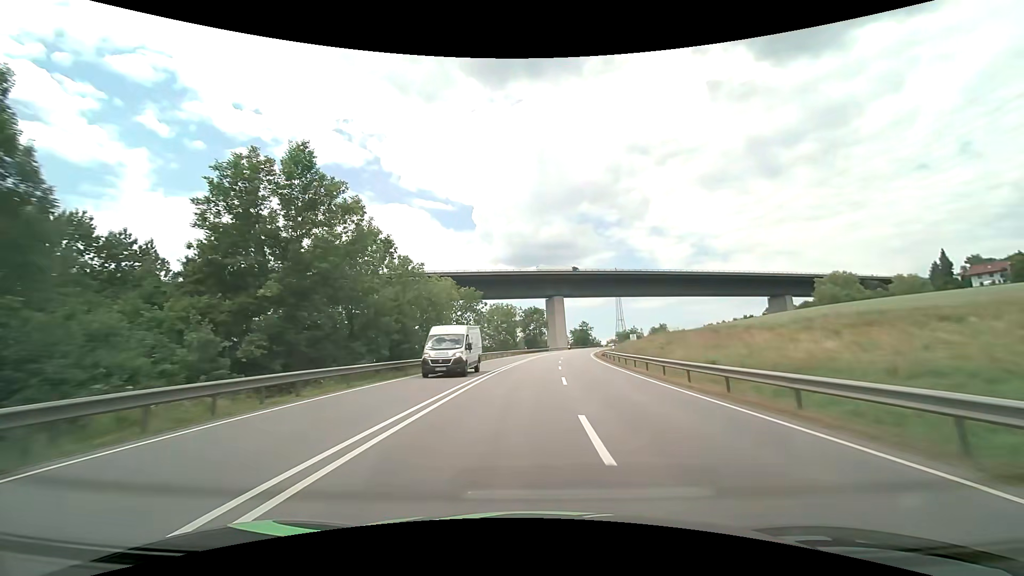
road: primary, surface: asphalt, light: Day
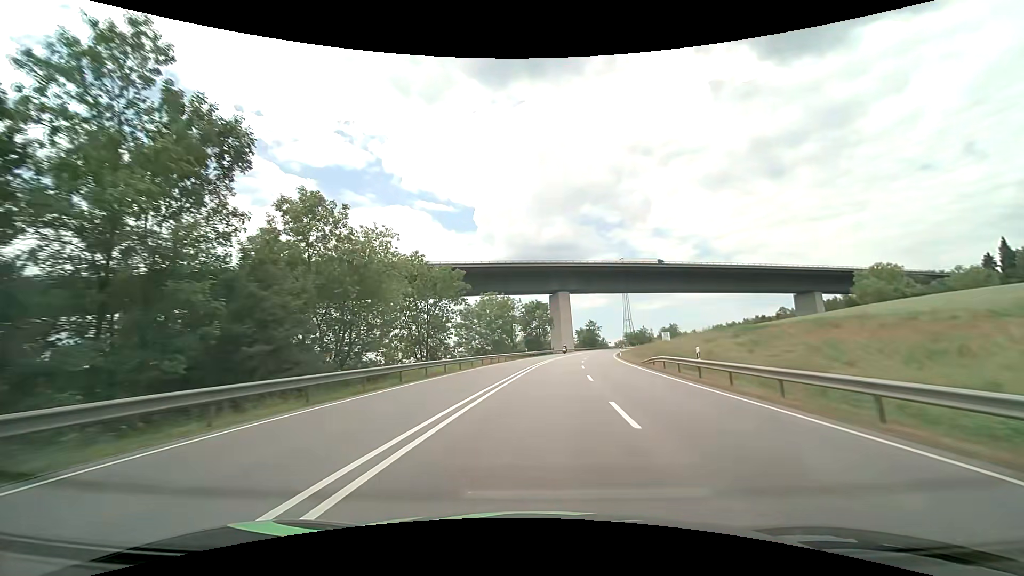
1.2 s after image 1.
(0.0, +21.3) m; 0°
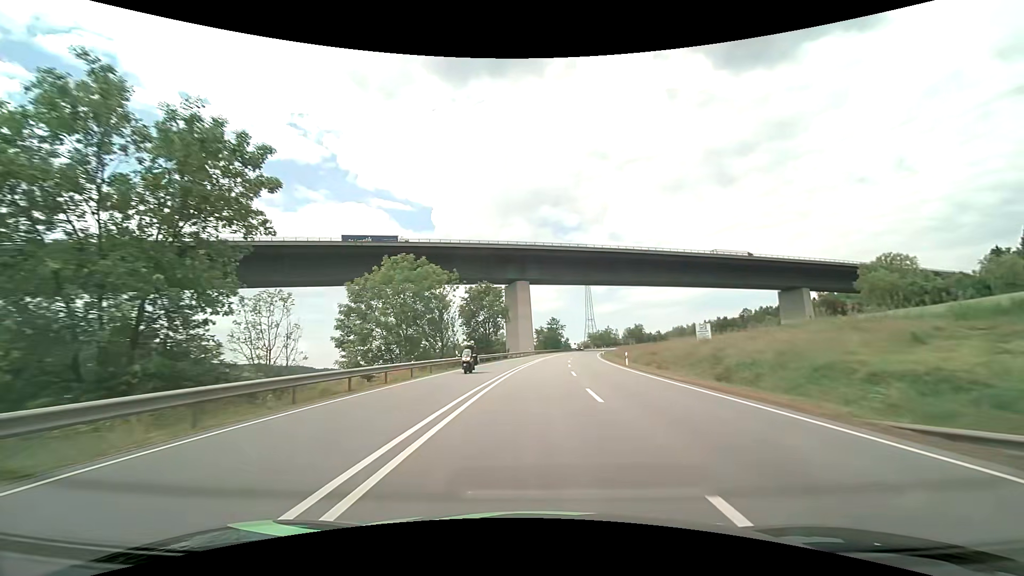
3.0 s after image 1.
(+1.4, +32.0) m; +5°
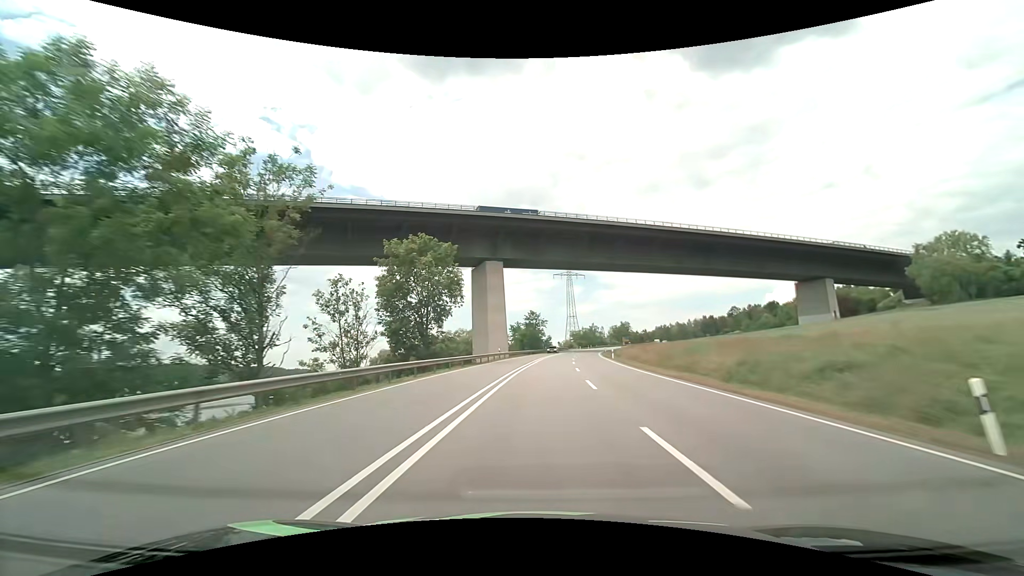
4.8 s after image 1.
(+0.6, +32.2) m; +2°
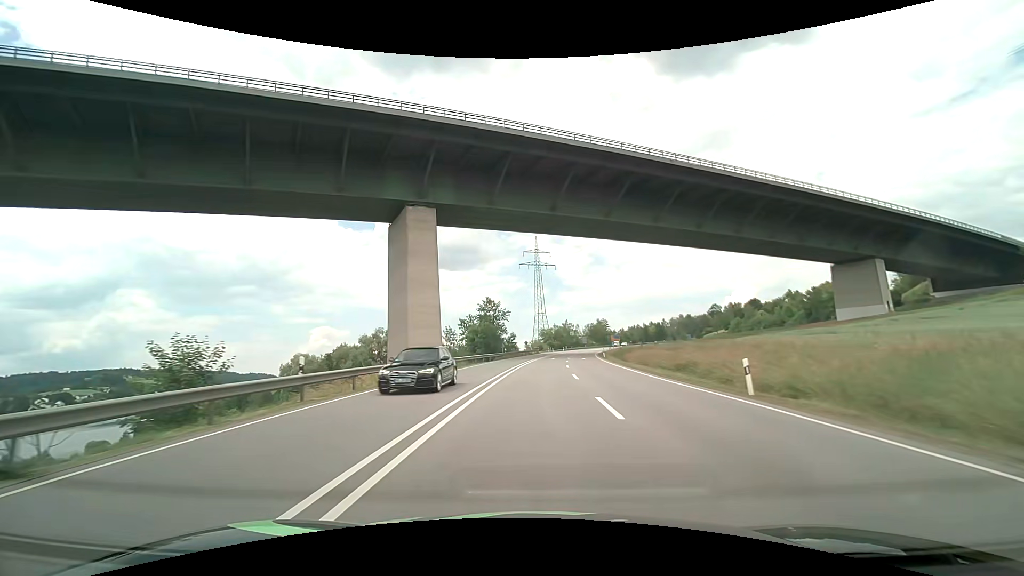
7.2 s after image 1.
(+1.9, +43.0) m; +4°
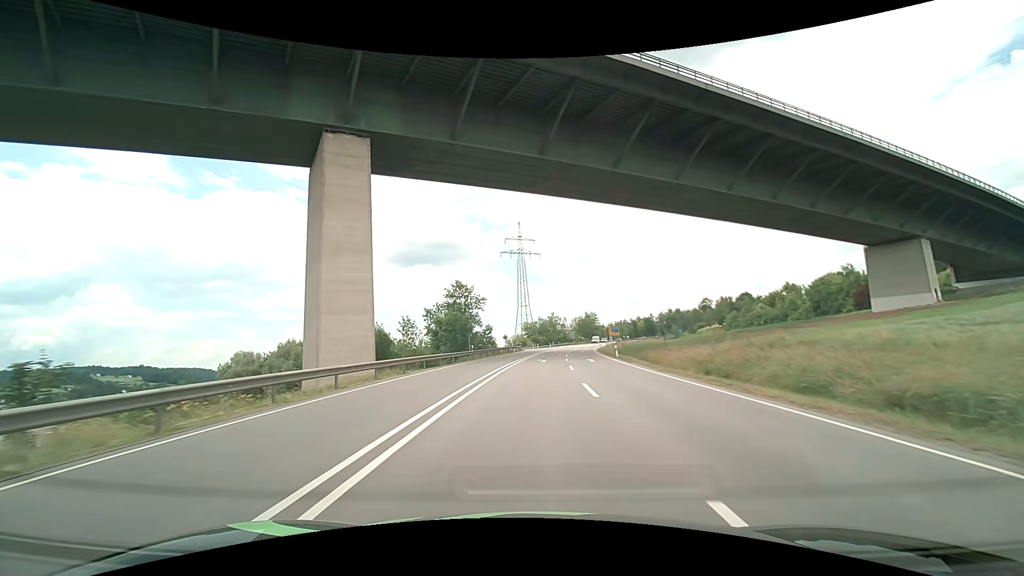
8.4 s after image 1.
(+0.3, +20.9) m; +2°
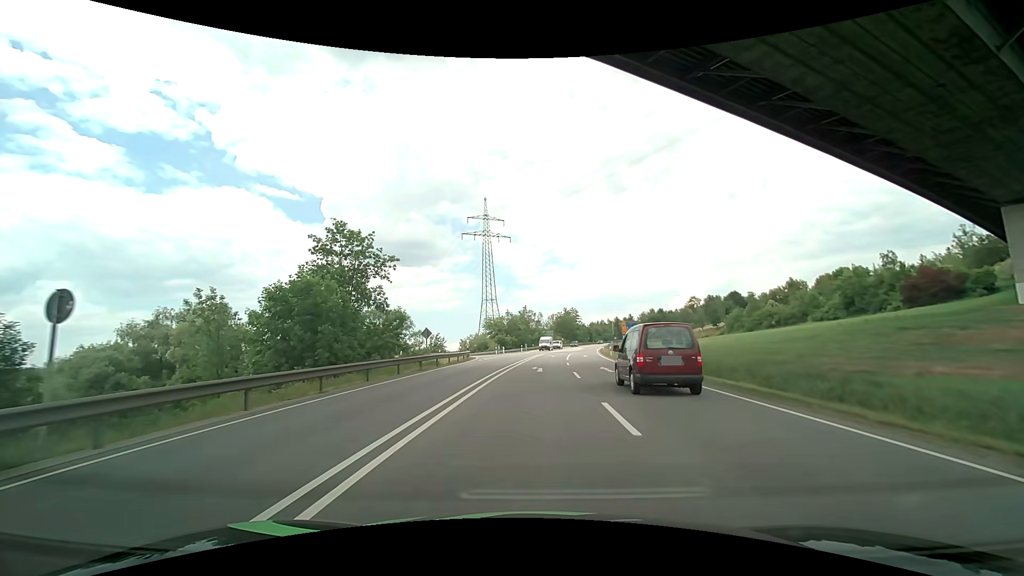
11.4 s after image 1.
(+1.2, +40.5) m; +3°
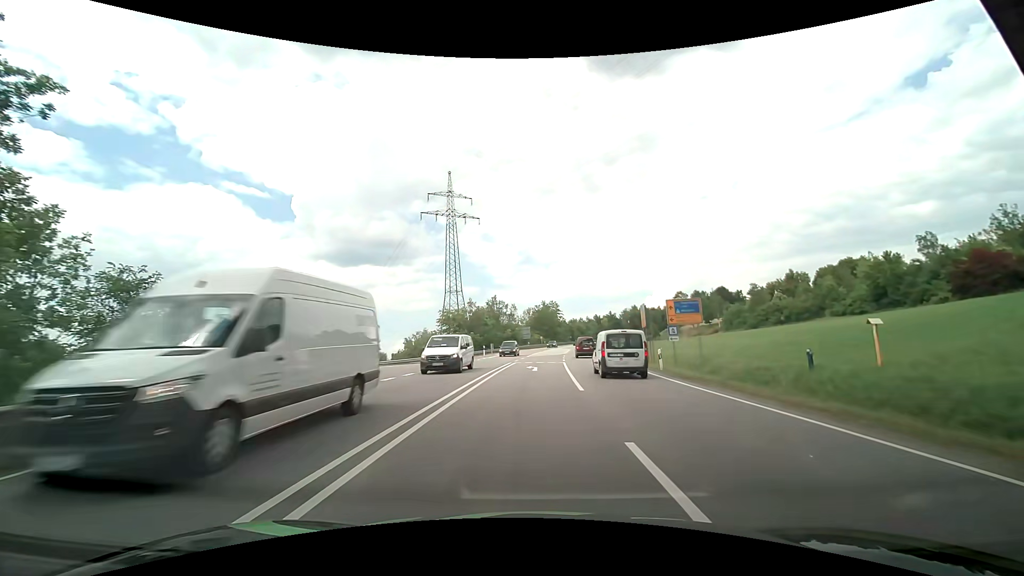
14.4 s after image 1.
(+0.8, +28.1) m; +3°
